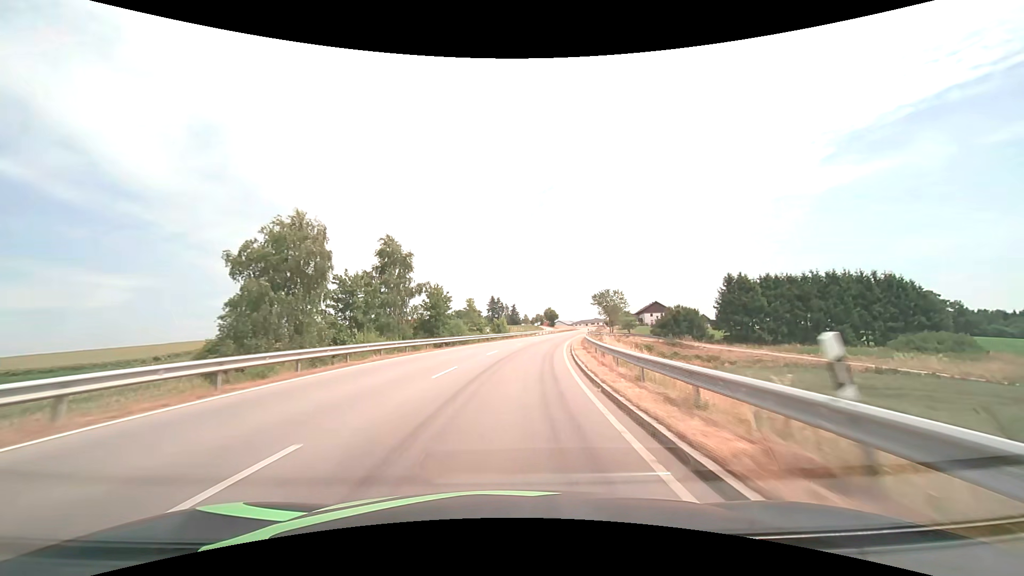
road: secondary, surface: asphalt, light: Day
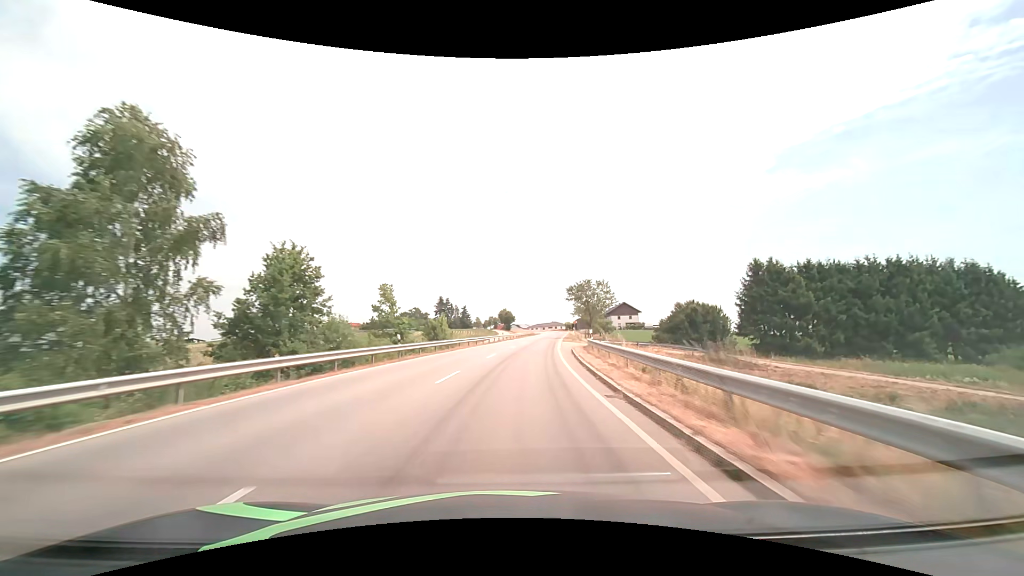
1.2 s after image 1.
(+1.2, +25.0) m; +5°
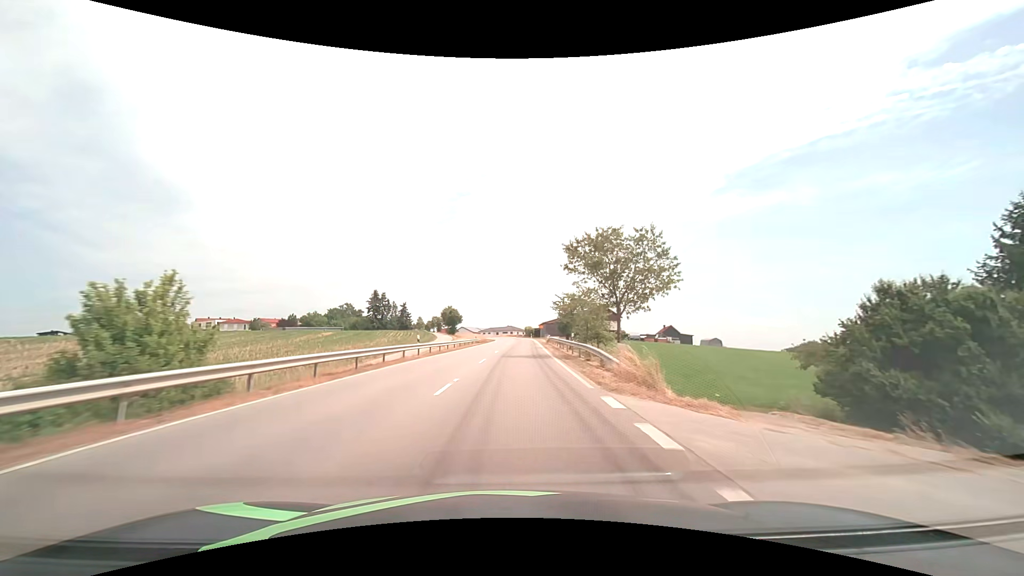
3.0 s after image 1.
(+2.0, +37.6) m; +6°
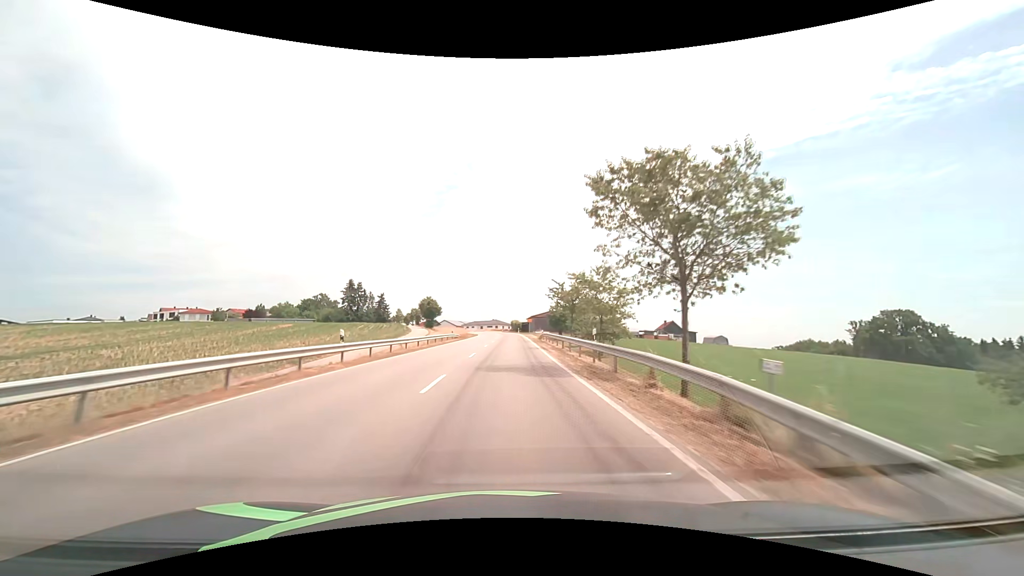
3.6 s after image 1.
(+0.2, +12.4) m; +1°
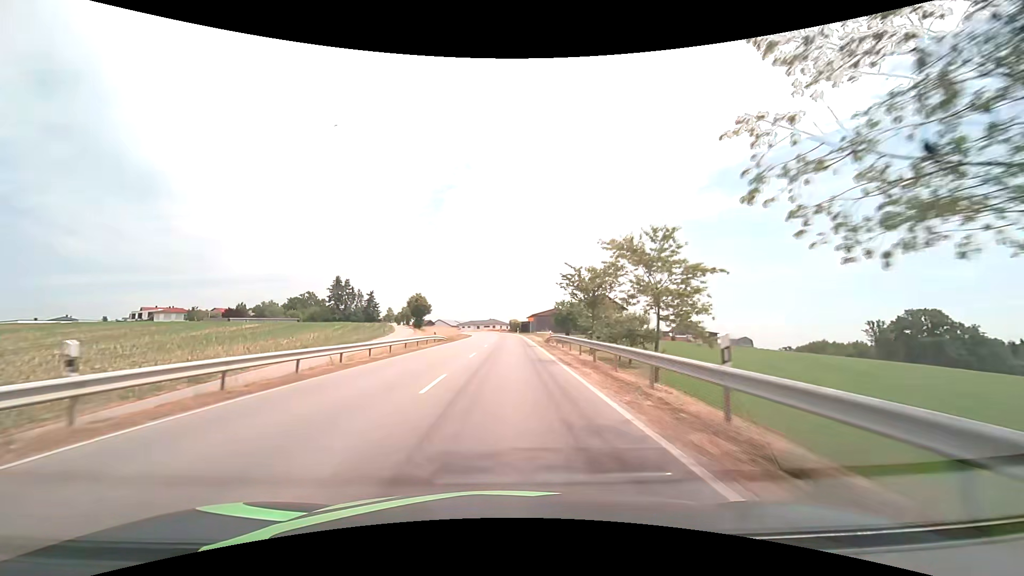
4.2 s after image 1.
(+0.1, +12.0) m; +1°
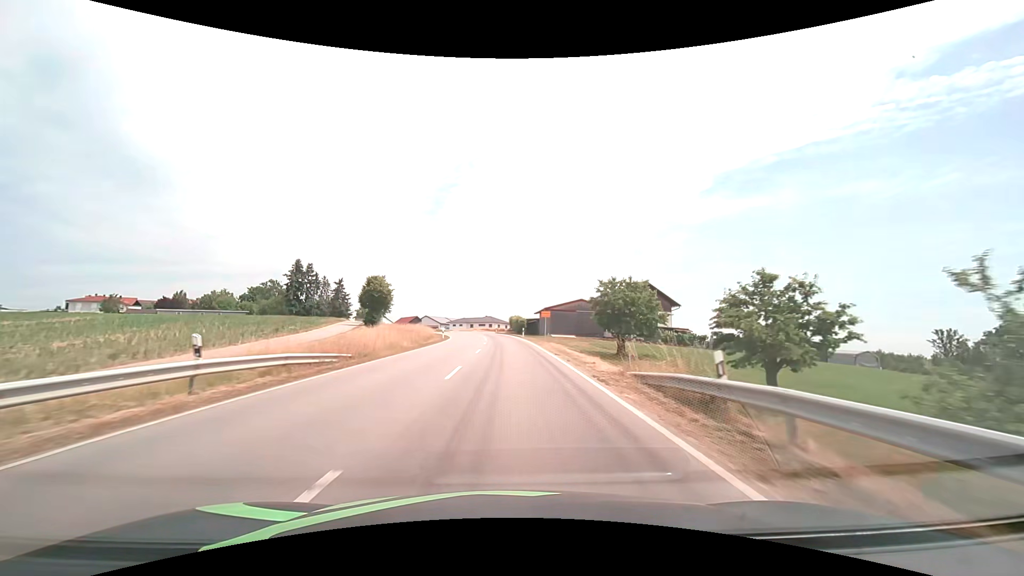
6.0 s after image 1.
(0.0, +33.3) m; 0°
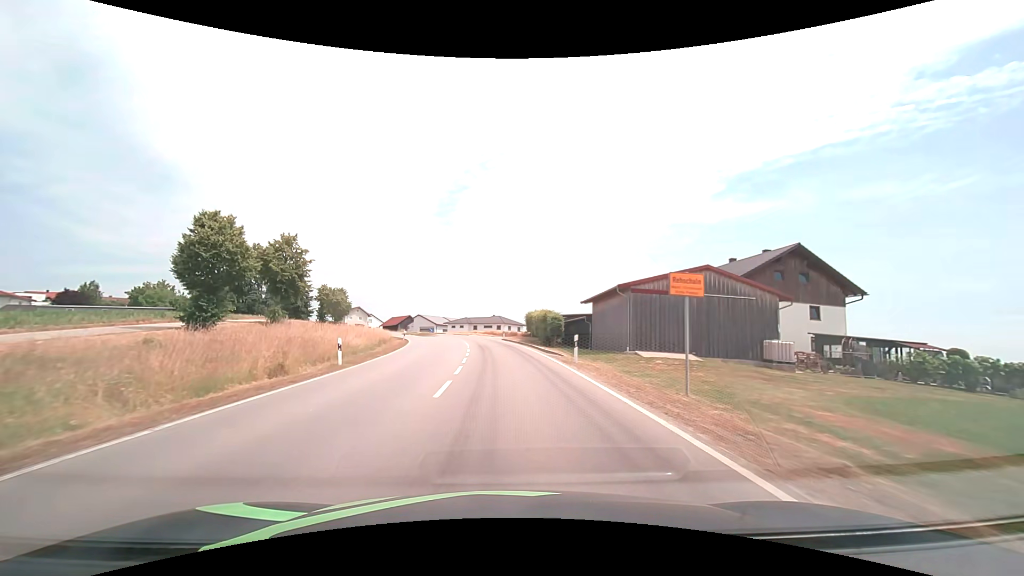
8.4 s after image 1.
(-0.3, +37.2) m; -1°
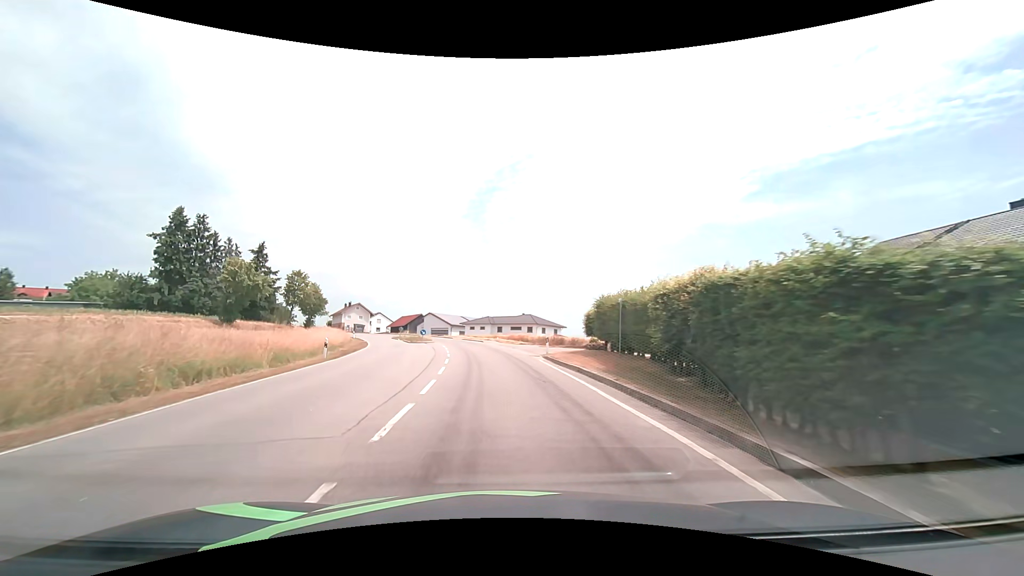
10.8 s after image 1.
(-0.7, +30.8) m; -3°
(0, +10) (-1, +20) (-2, +30) (-3, +40) (-5, +50) (-7, +59) (-10, +69) (-14, +78) (-19, +87) (-23, +96) m
